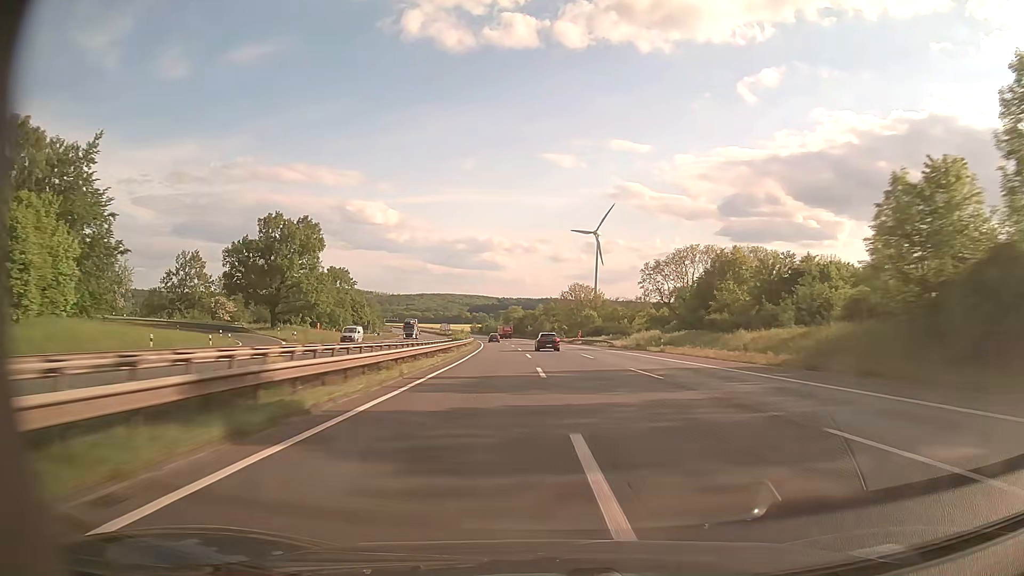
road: motorway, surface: asphalt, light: Day
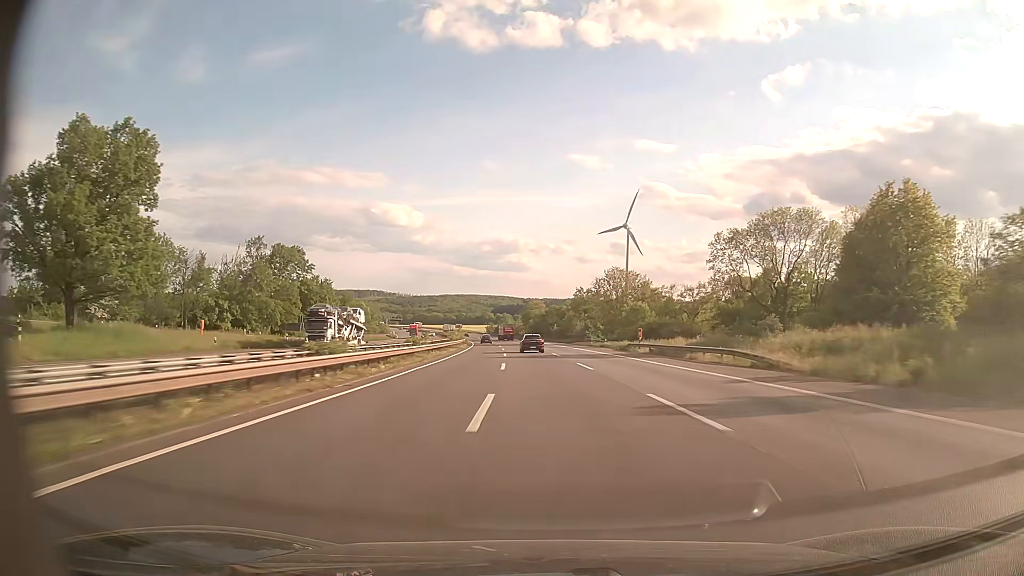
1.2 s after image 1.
(-0.6, +47.4) m; -2°
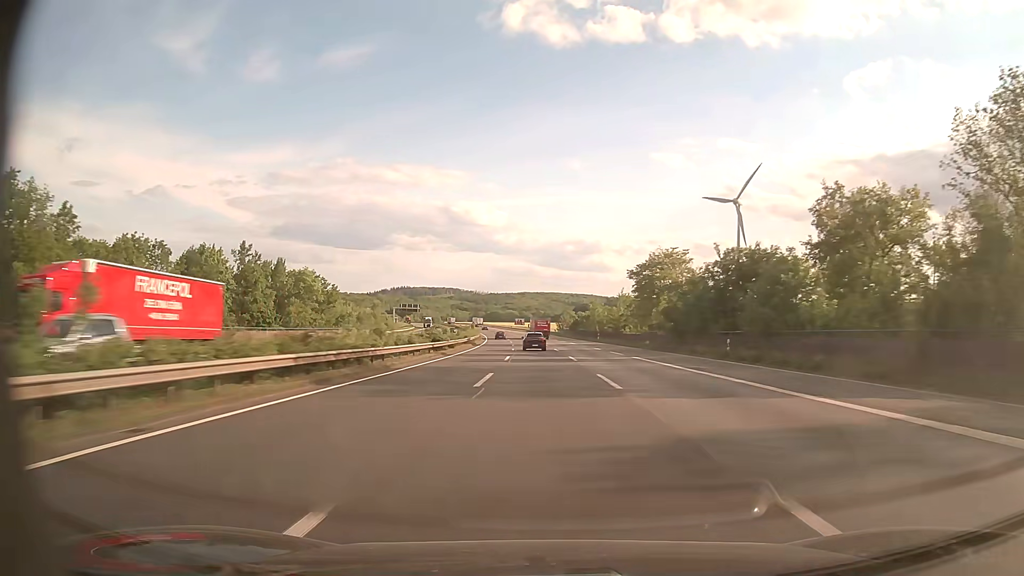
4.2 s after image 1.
(-7.9, +117.4) m; -7°
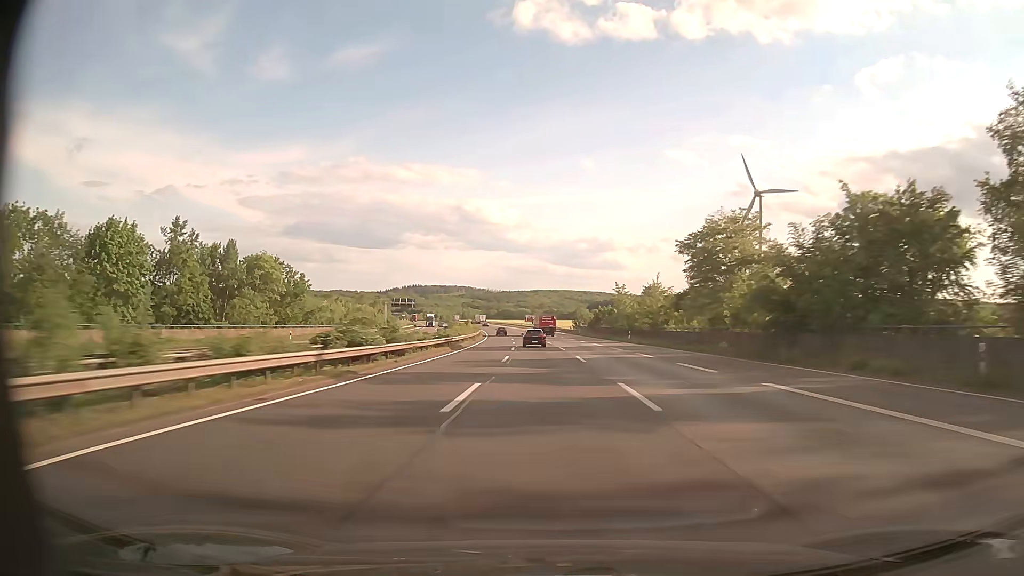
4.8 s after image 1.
(-0.2, +23.4) m; -1°
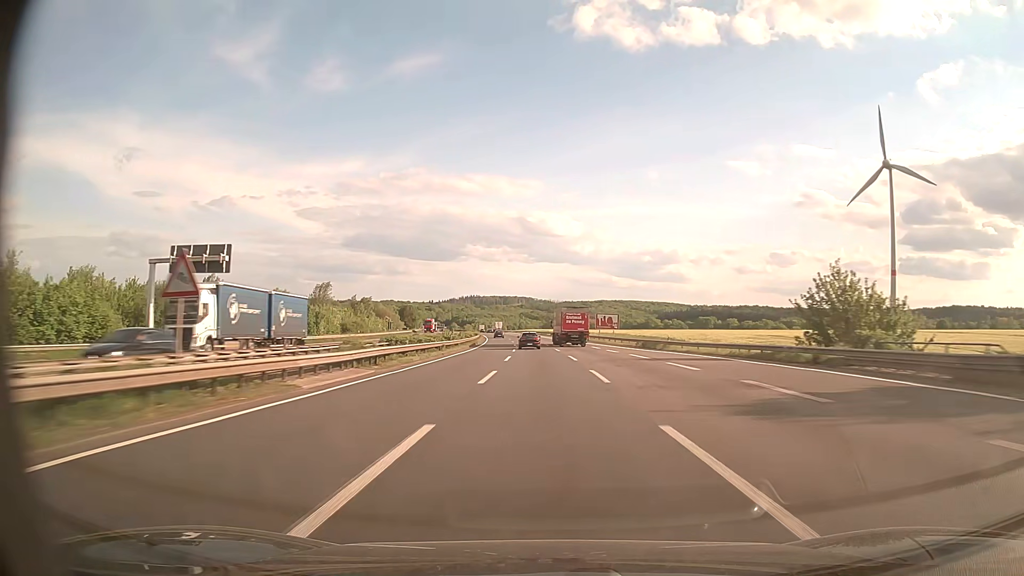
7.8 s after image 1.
(-5.0, +115.3) m; -5°
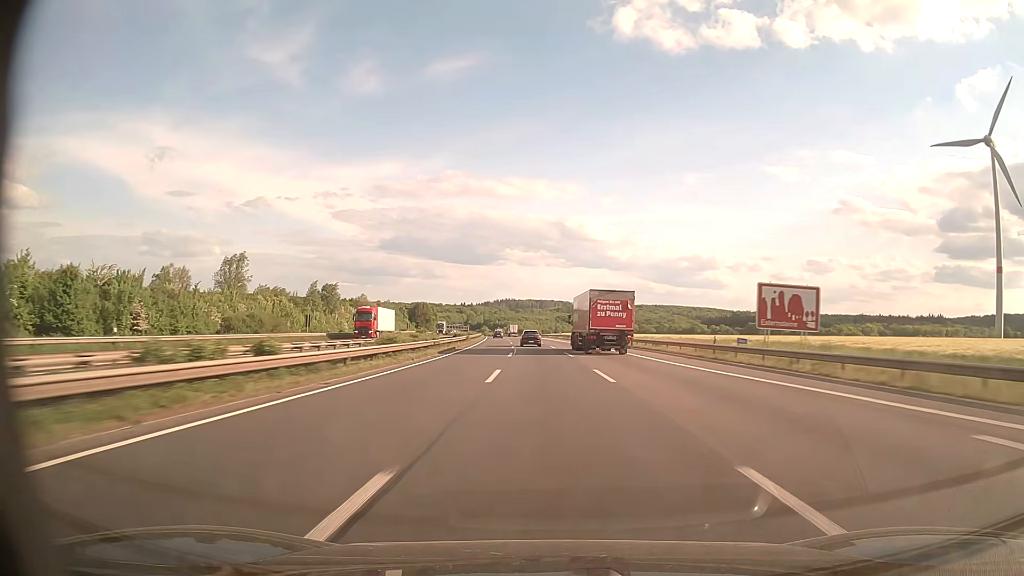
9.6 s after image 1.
(-1.9, +68.3) m; -3°
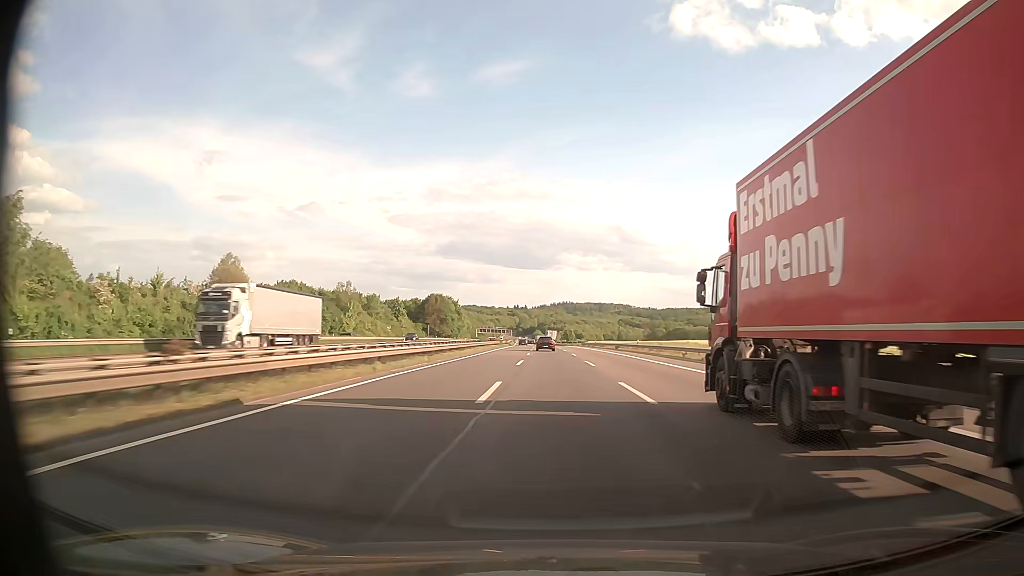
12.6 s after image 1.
(-5.3, +113.0) m; -5°
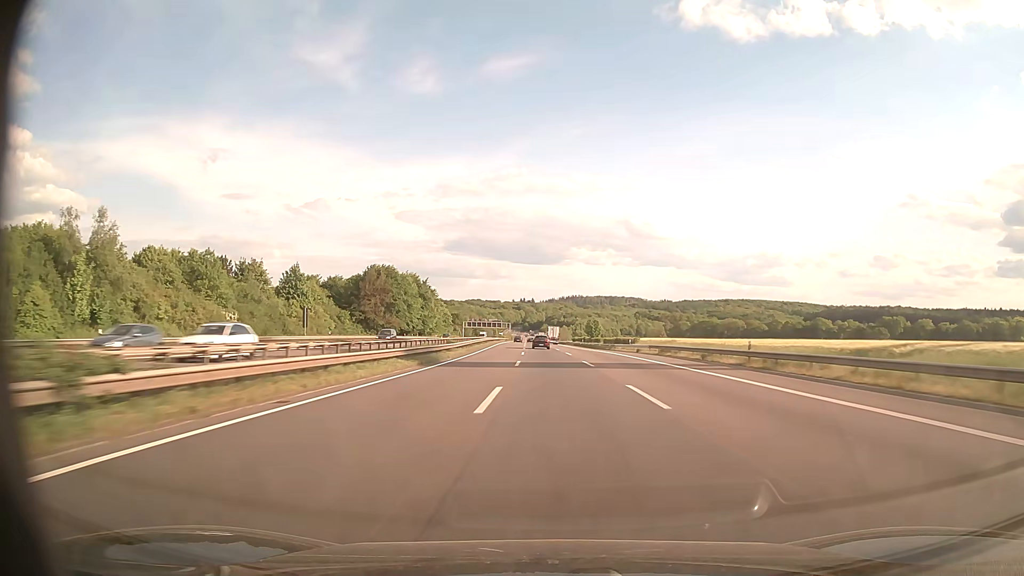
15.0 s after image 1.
(-0.5, +91.2) m; -1°
(0, +10) (0, +20) (0, +30) (0, +40) (0, +50) (0, +60) (-1, +70) (-1, +80) (-1, +90) (-1, +100) m
